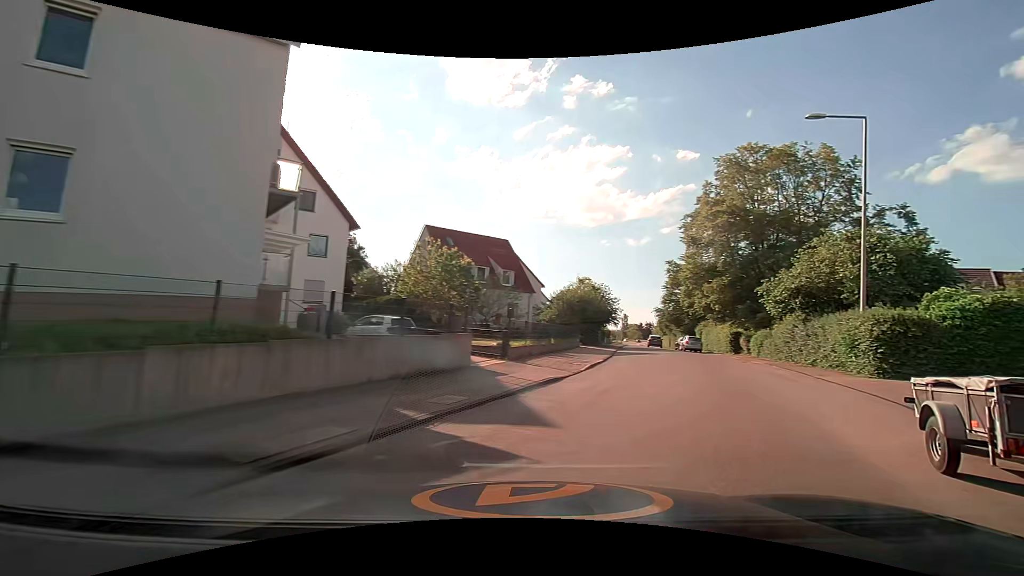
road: residential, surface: asphalt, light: Day
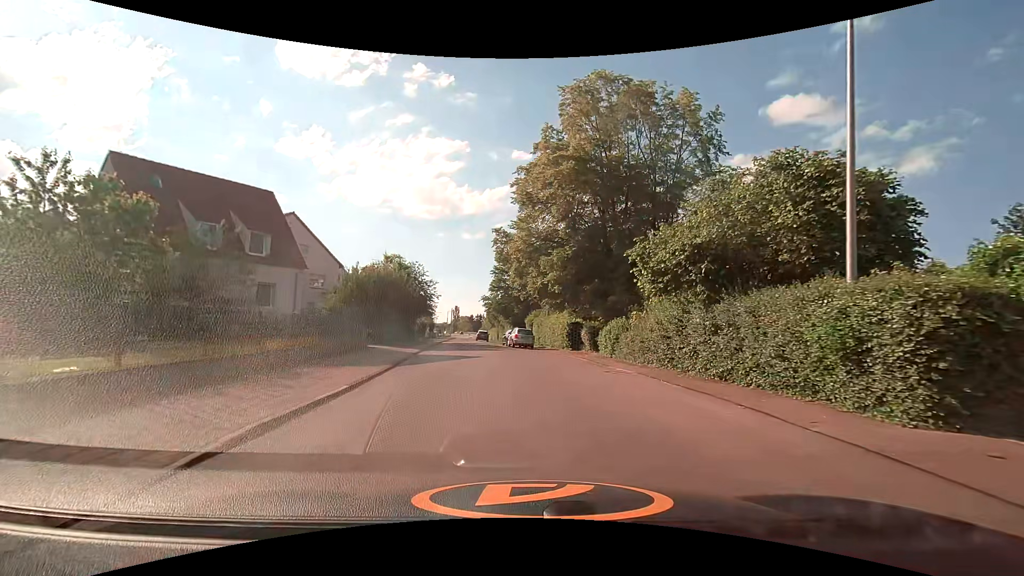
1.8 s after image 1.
(+3.8, +12.5) m; +22°
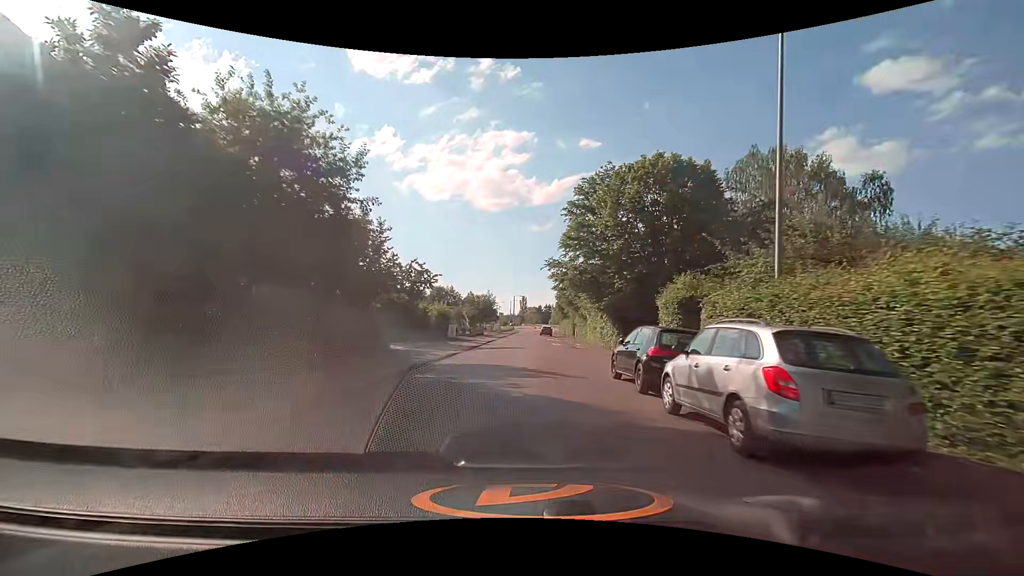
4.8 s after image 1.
(-2.3, +31.7) m; -8°
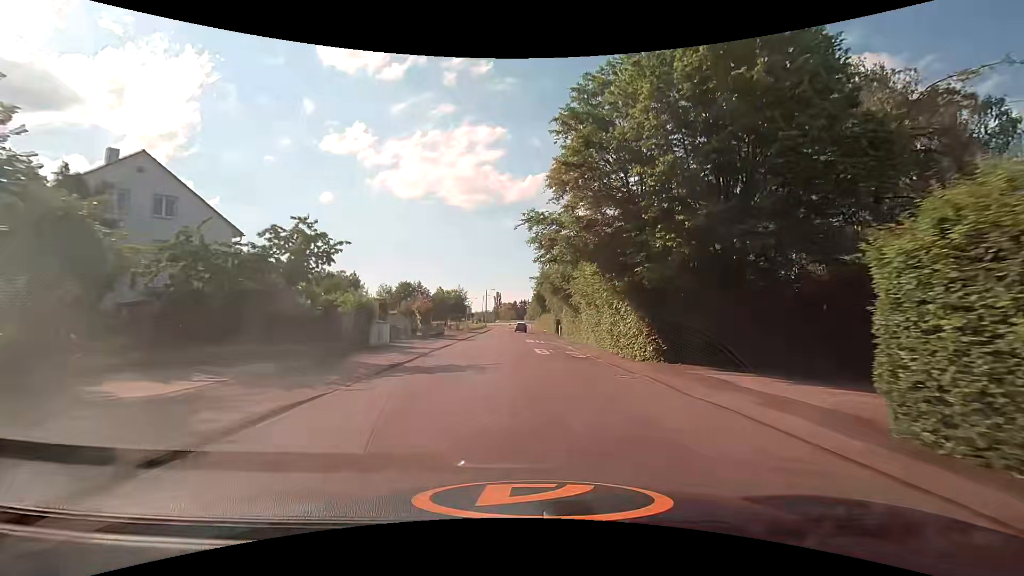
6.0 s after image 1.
(+0.5, +14.3) m; +4°
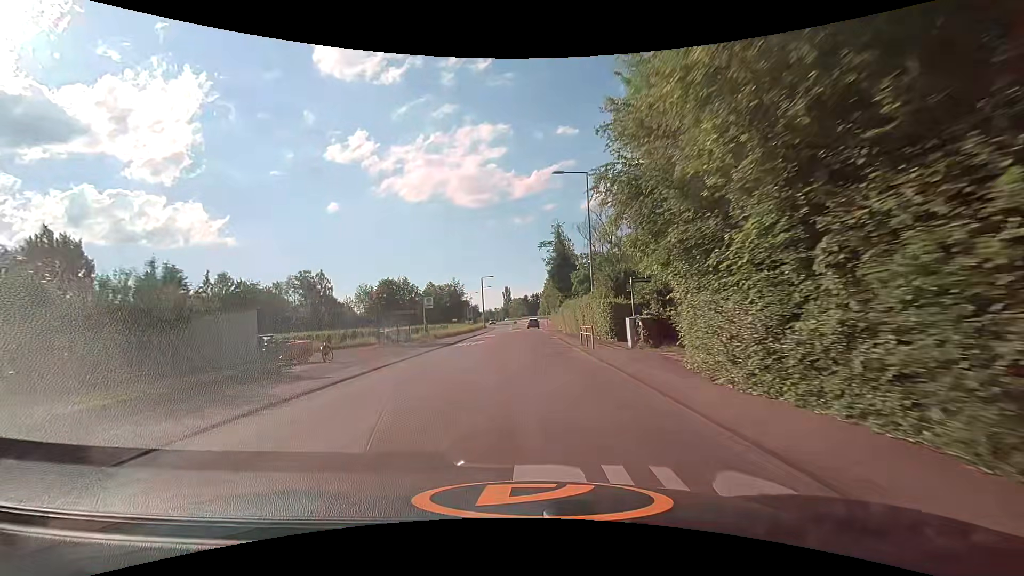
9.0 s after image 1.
(-0.1, +36.2) m; -2°
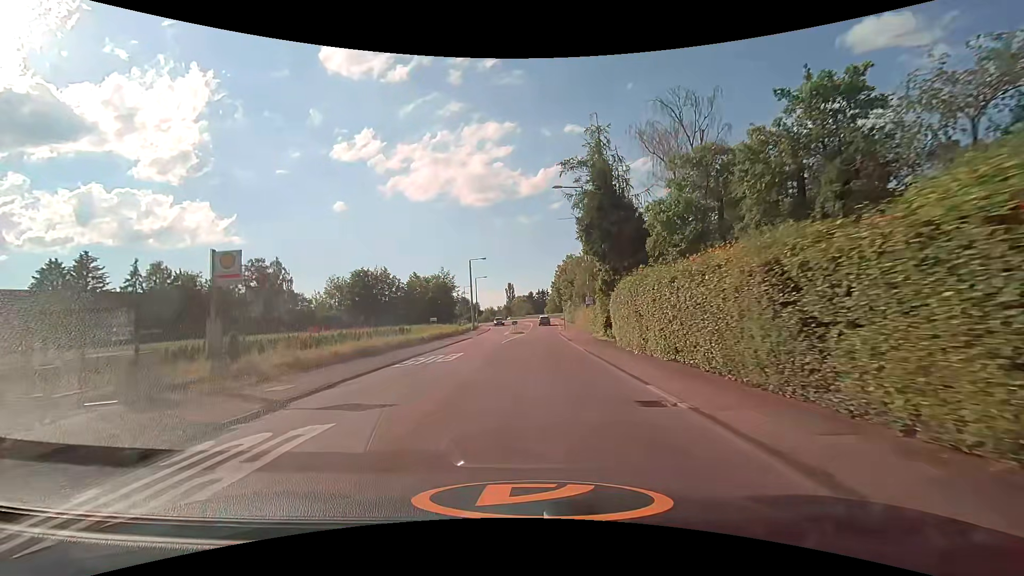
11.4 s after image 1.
(-0.4, +28.0) m; -1°
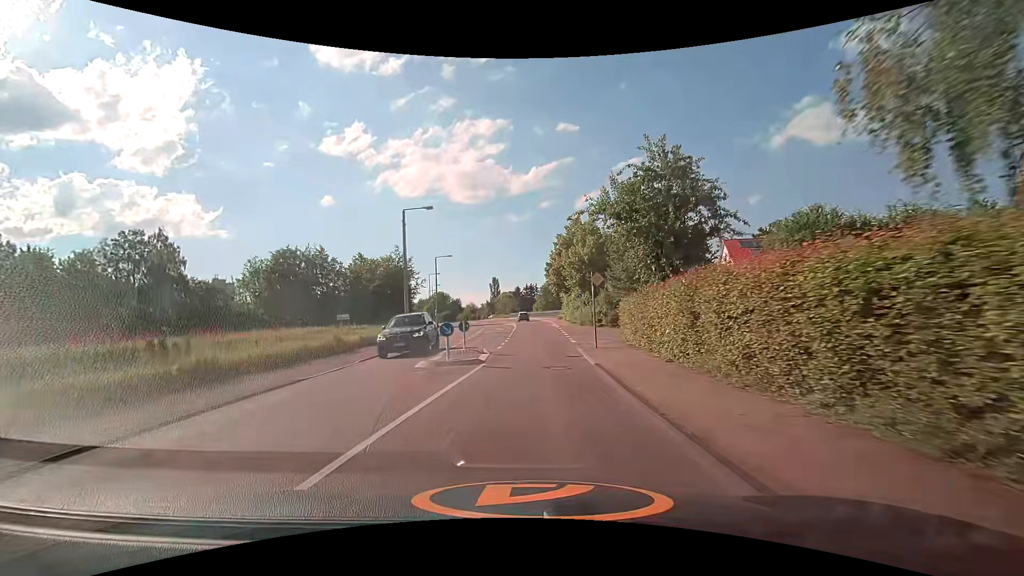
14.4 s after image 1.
(+0.2, +31.6) m; +1°
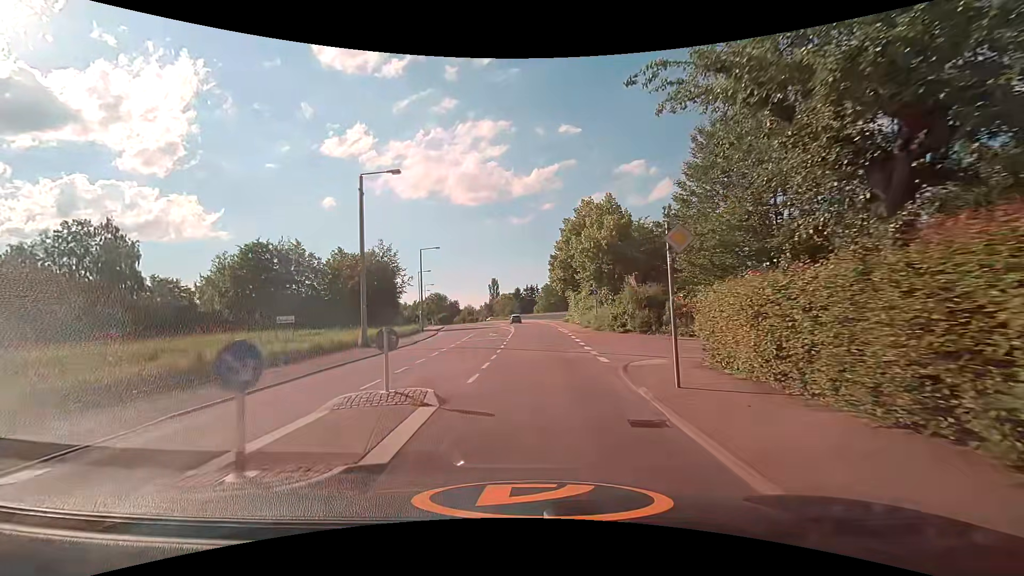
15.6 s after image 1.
(-0.1, +10.2) m; 0°
